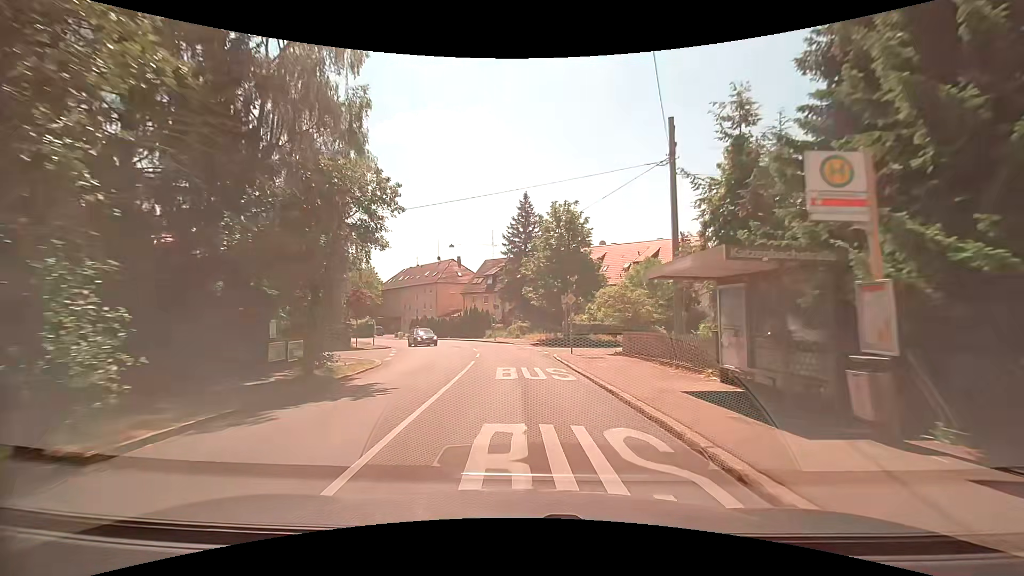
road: residential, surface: asphalt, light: Day
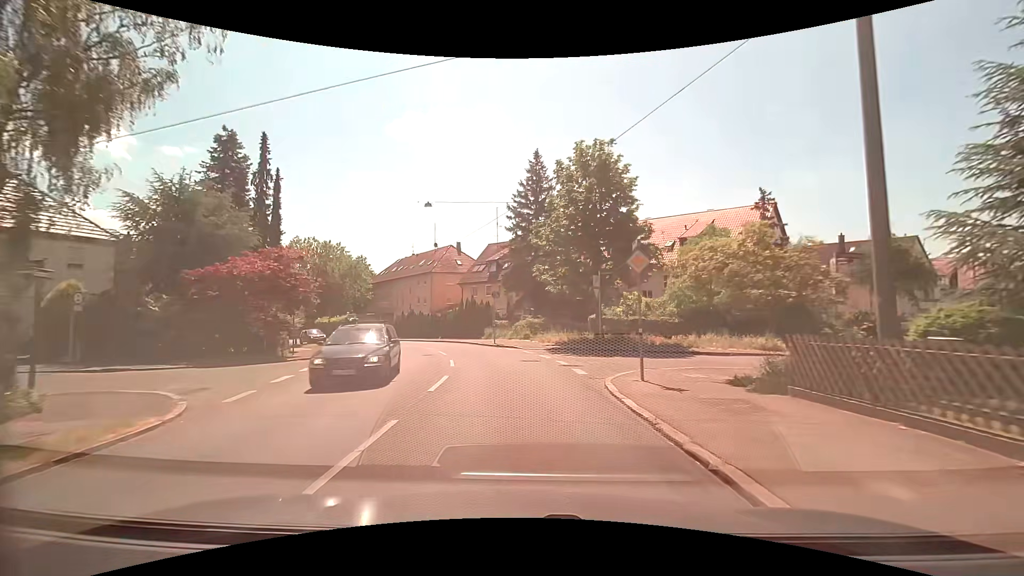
(-0.1, +13.5) m; -1°
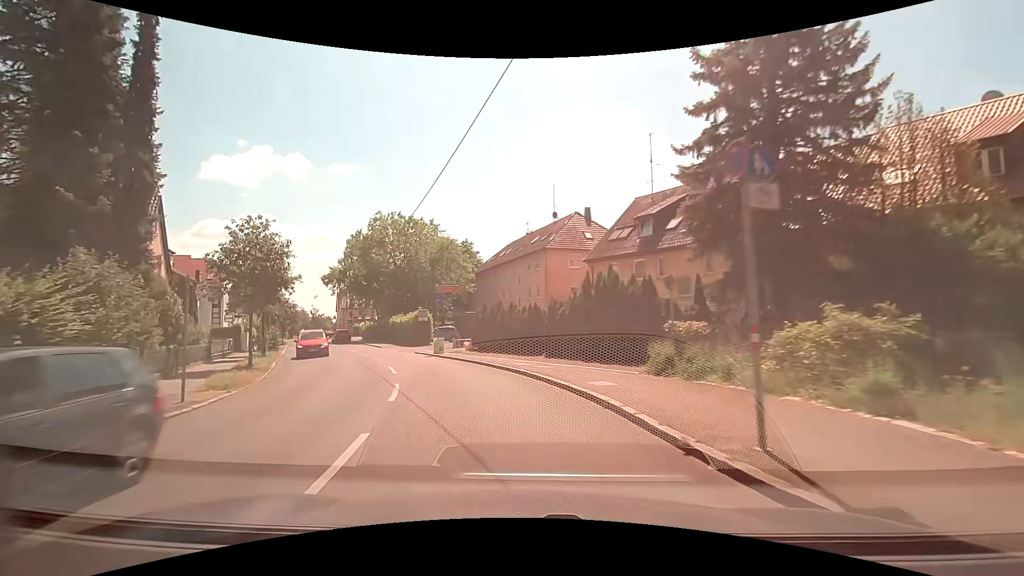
(-2.3, +25.4) m; -16°
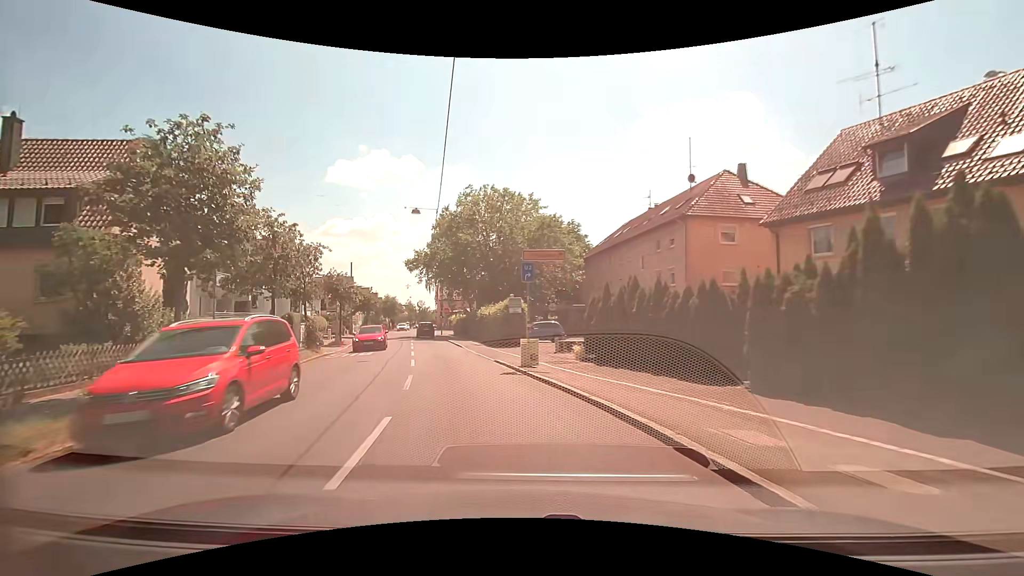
(-1.1, +11.8) m; -11°
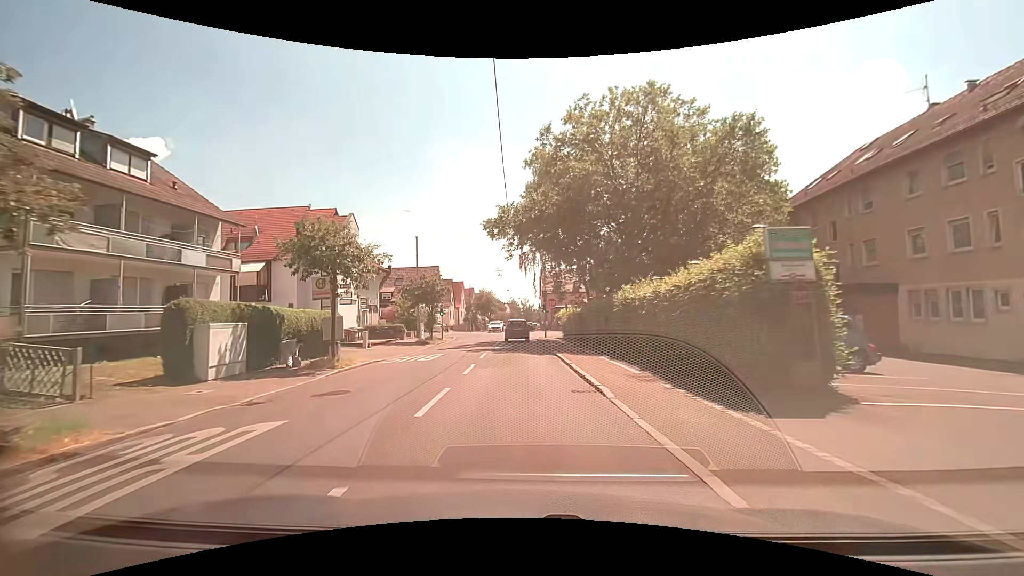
(-3.1, +21.6) m; -12°
